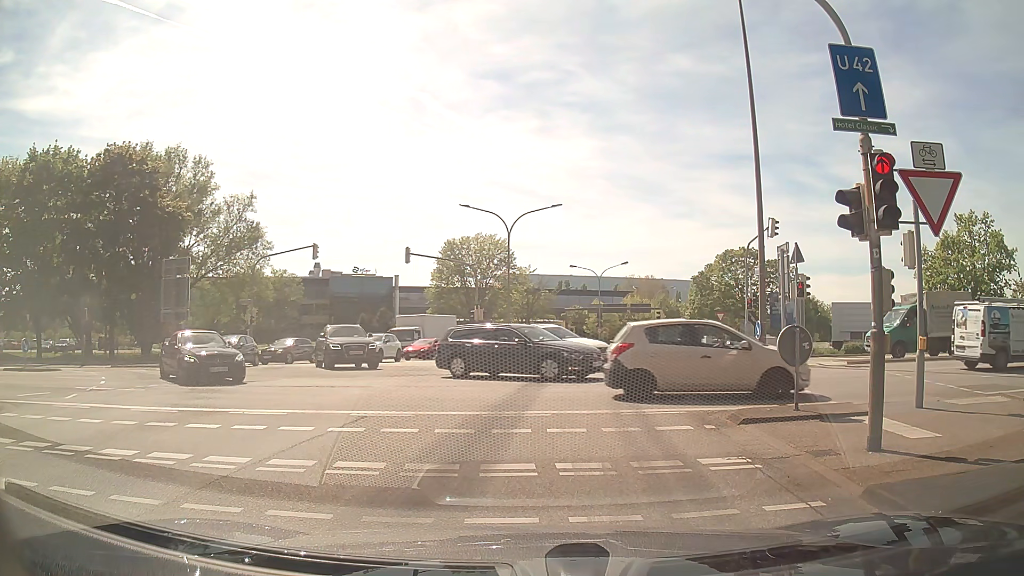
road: trunk_link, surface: asphalt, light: Day
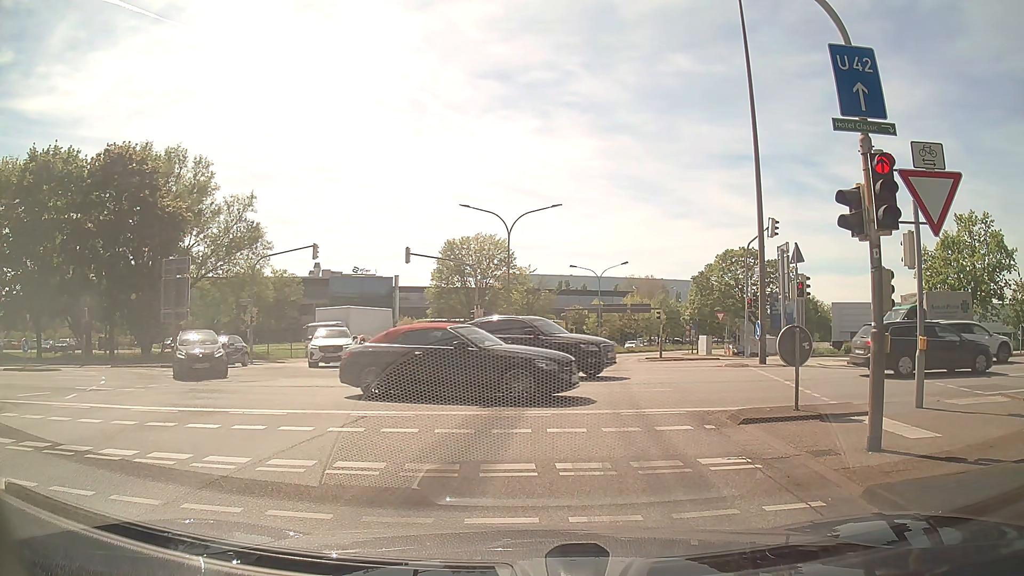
(0.0, 0.0) m; 0°
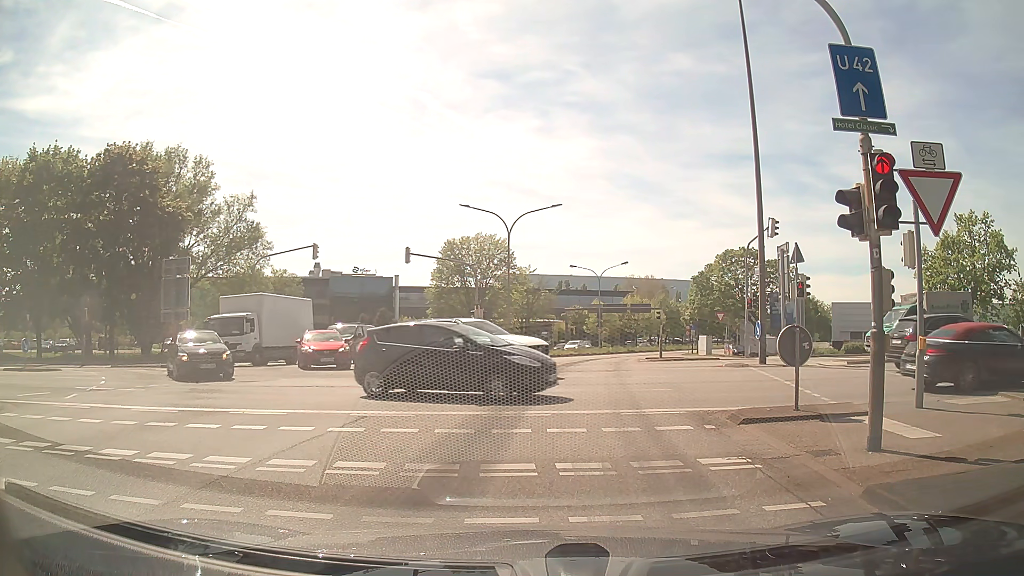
(0.0, 0.0) m; 0°
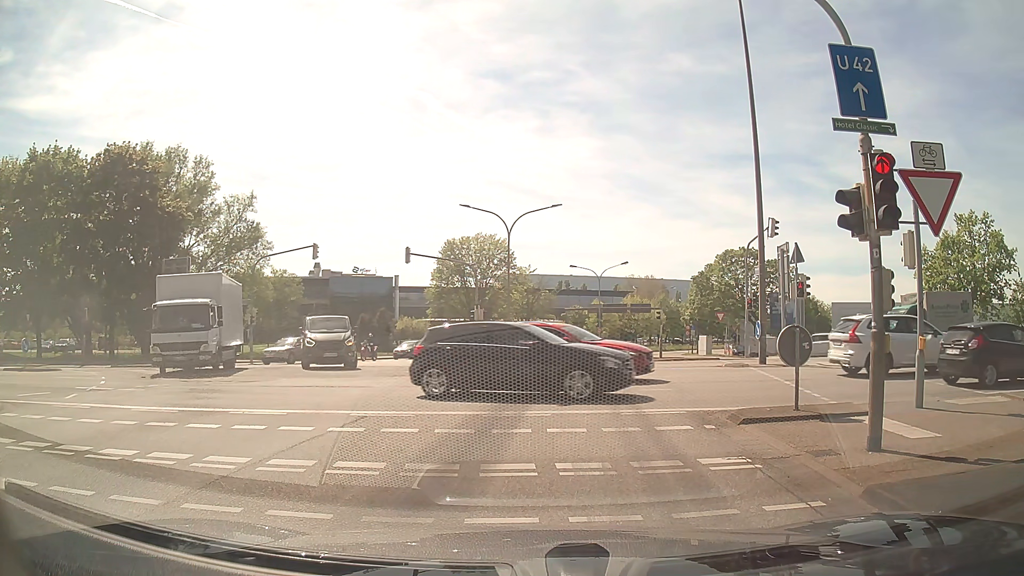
(0.0, 0.0) m; 0°
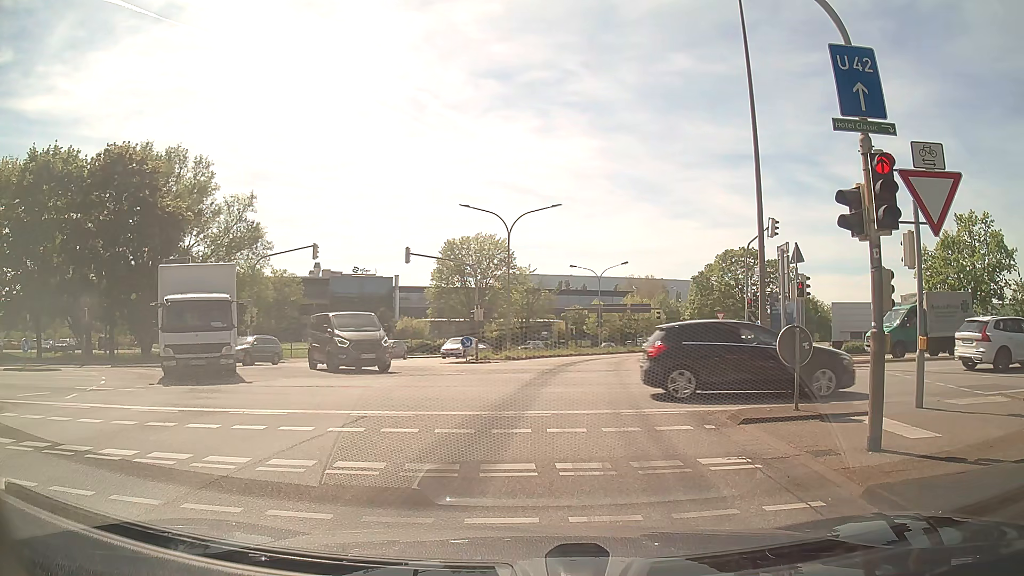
(0.0, 0.0) m; 0°
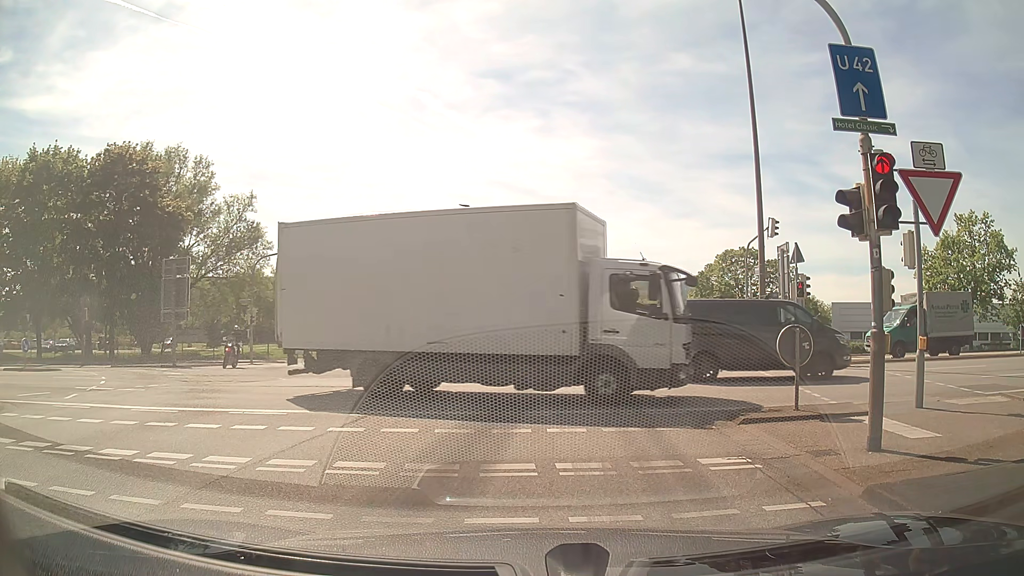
(0.0, 0.0) m; 0°
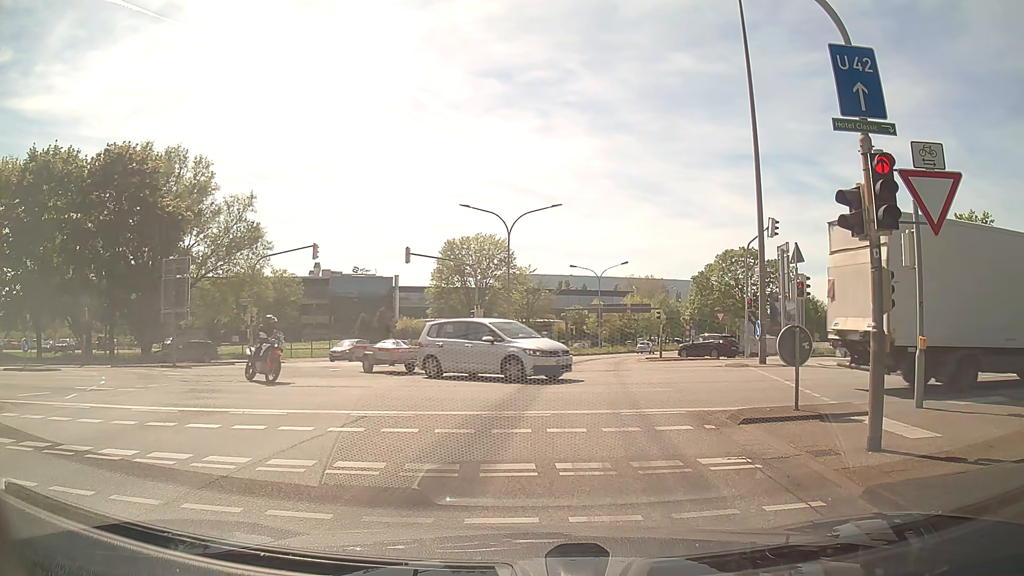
(0.0, 0.0) m; 0°
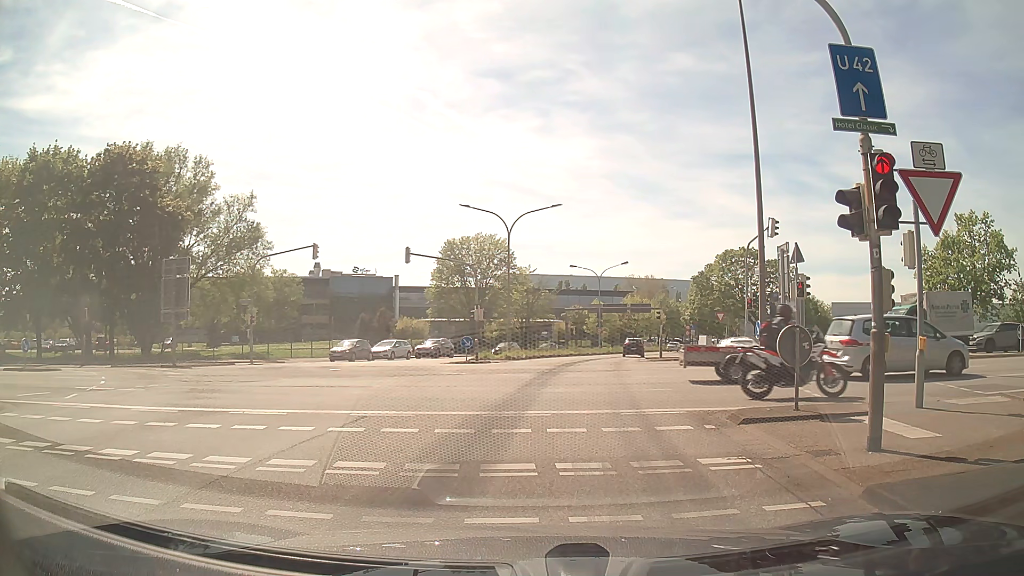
(0.0, 0.0) m; 0°
